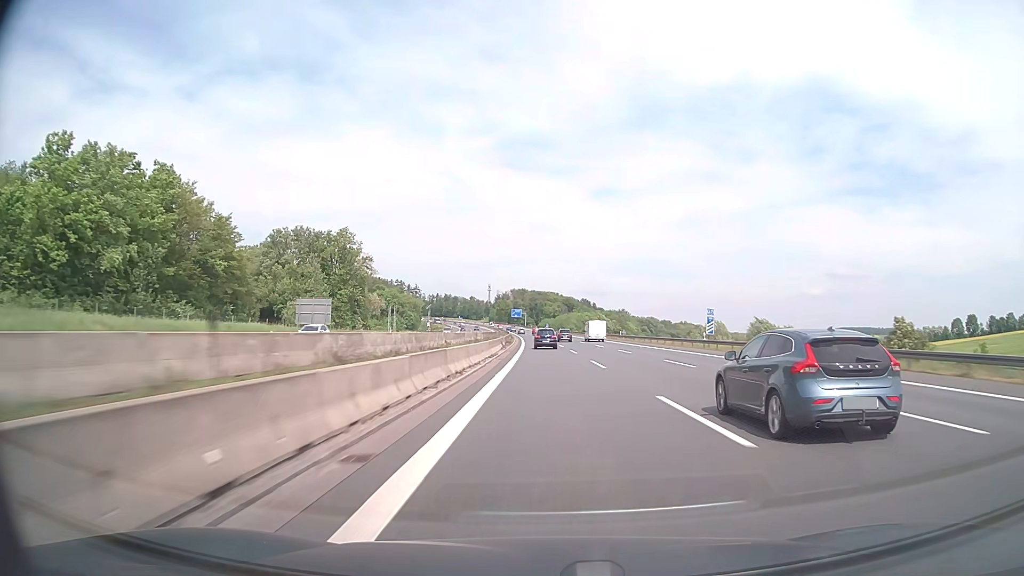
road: motorway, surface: asphalt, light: Day
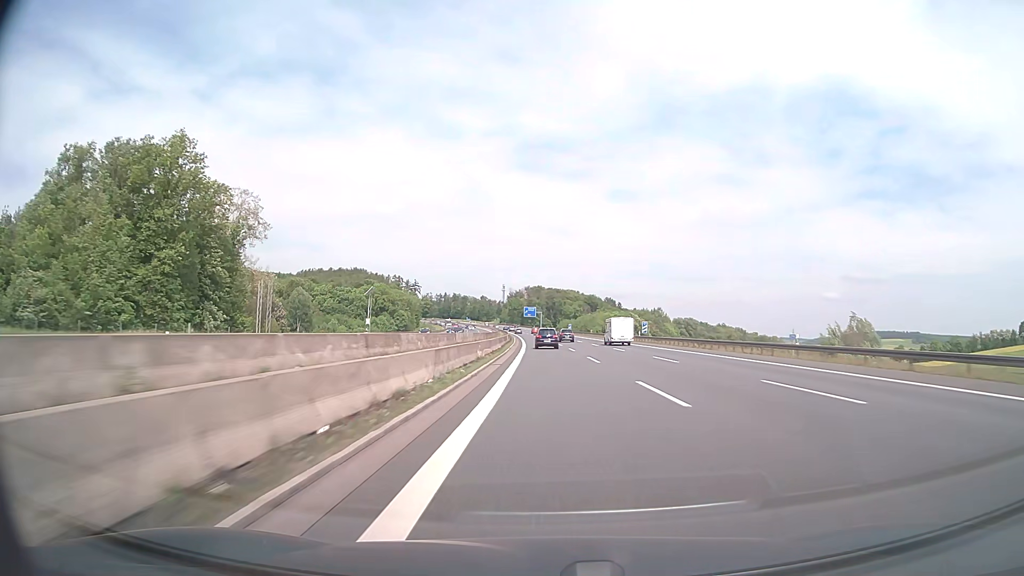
(-0.9, +67.3) m; -1°
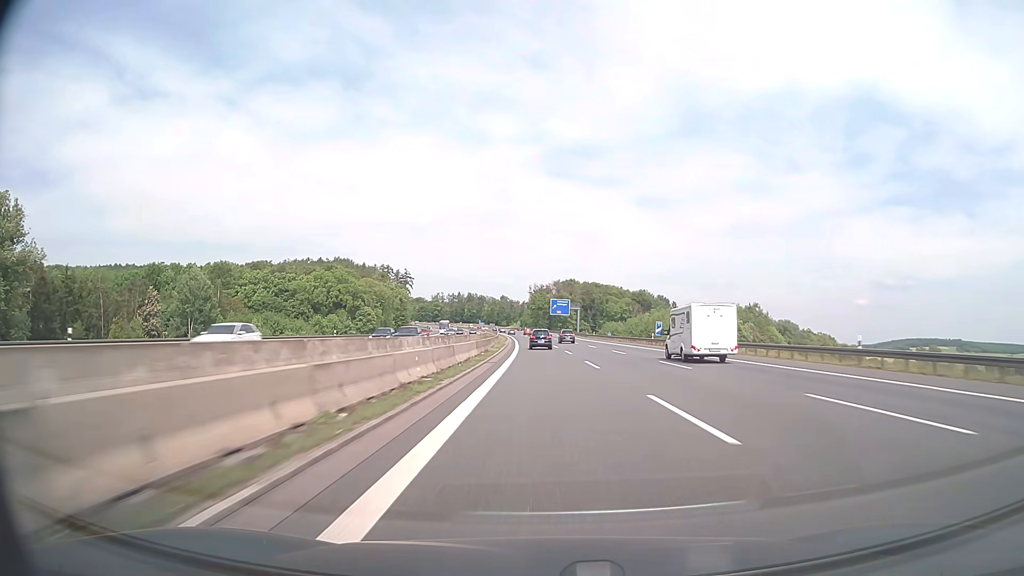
(-2.2, +111.5) m; -3°
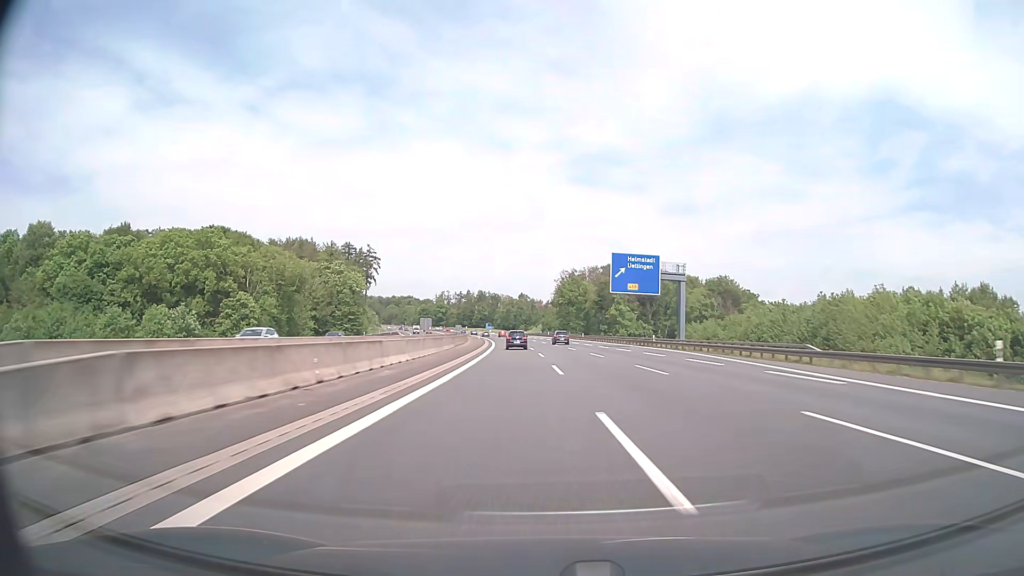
(-2.1, +110.6) m; -2°
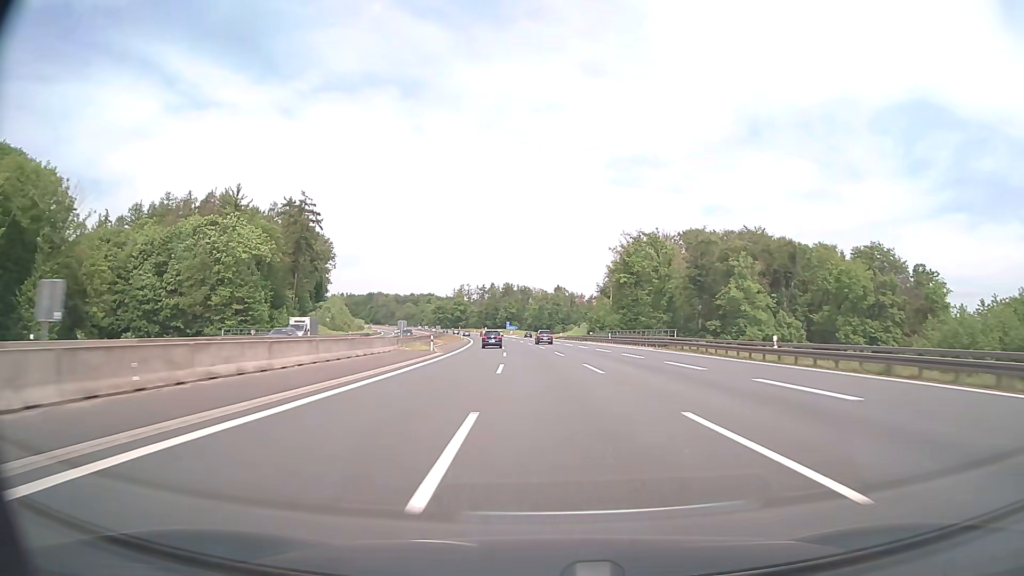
(-2.0, +88.2) m; -3°
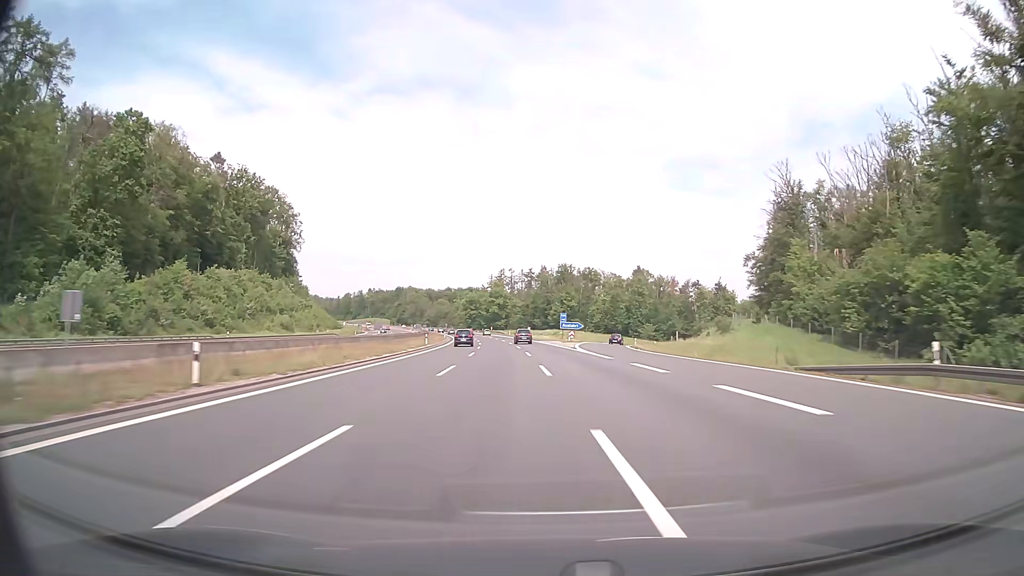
(-5.6, +109.6) m; -5°
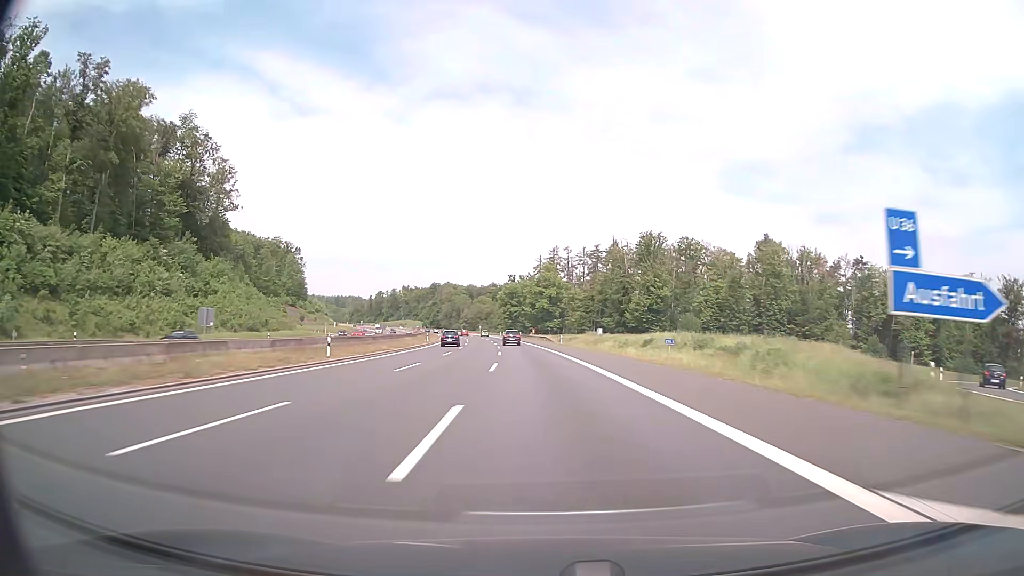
(-3.2, +86.8) m; -5°
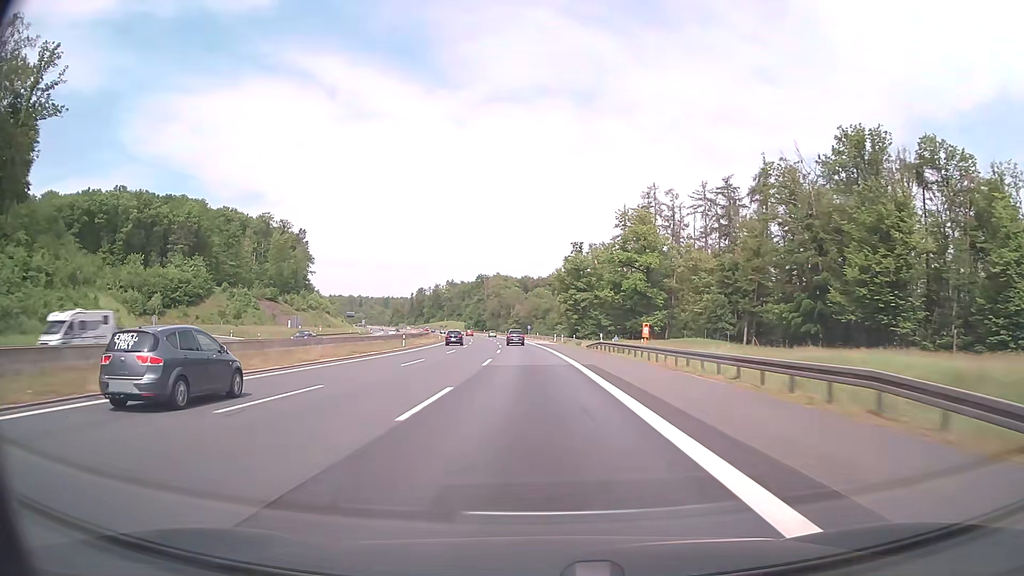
(-4.0, +85.6) m; -6°
(0, +10) (0, +20) (0, +30) (-1, +40) (-1, +50) (-2, +60) (-2, +70) (-3, +80) (-4, +90) (-5, +100) m
